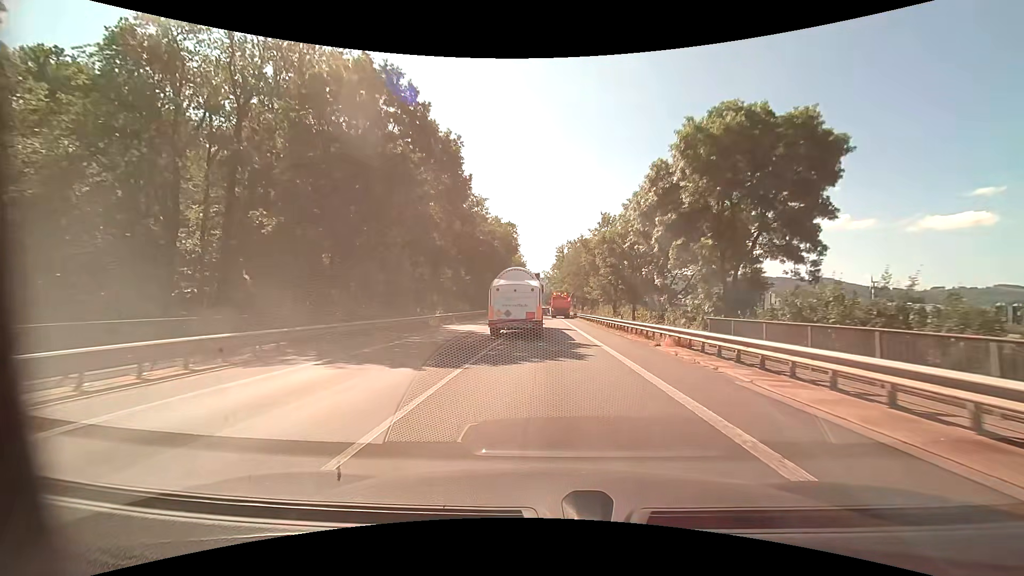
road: primary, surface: asphalt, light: Day
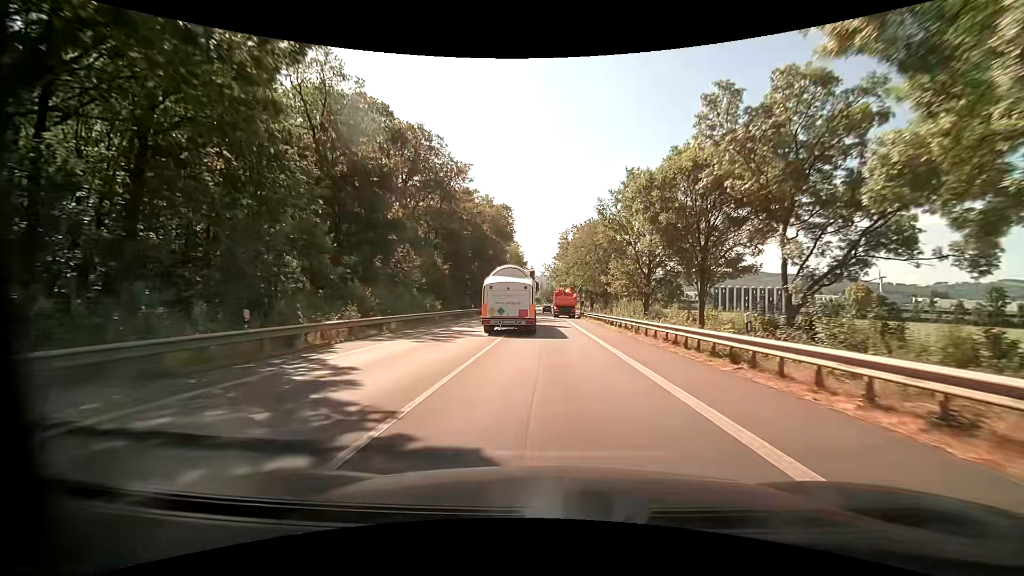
(0.0, +18.4) m; 0°
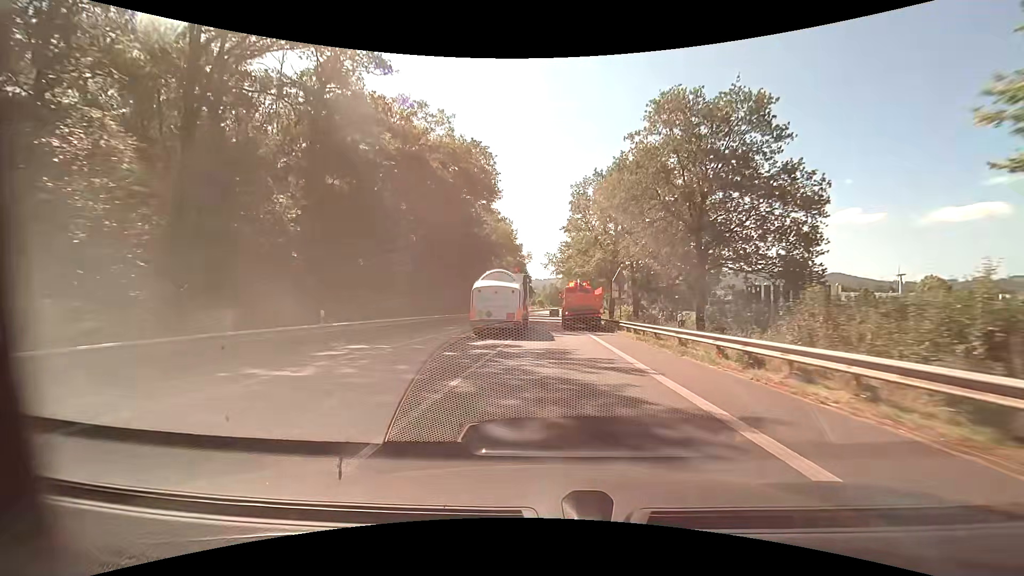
(+0.1, +38.2) m; 0°
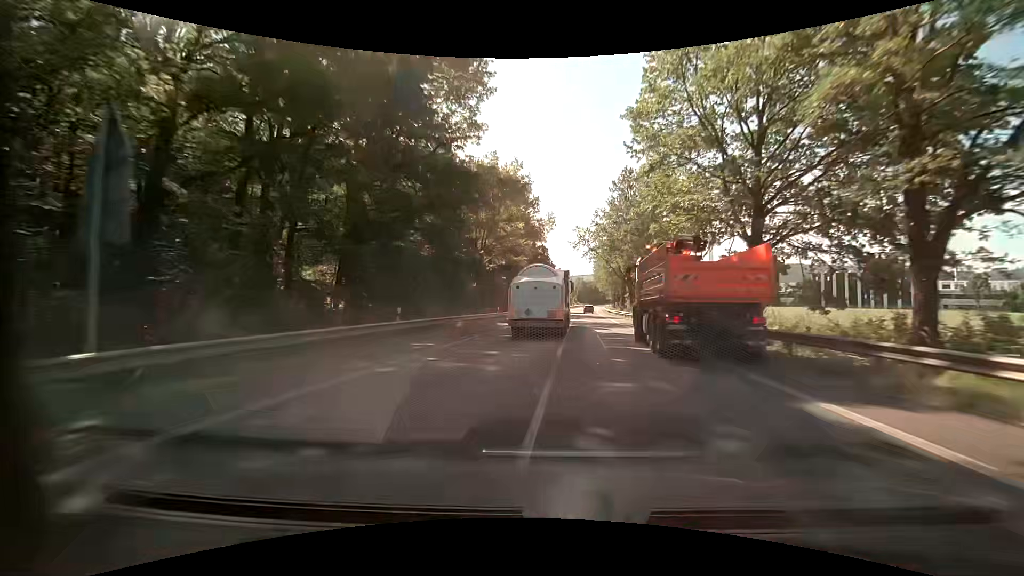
(-0.9, +31.9) m; -3°
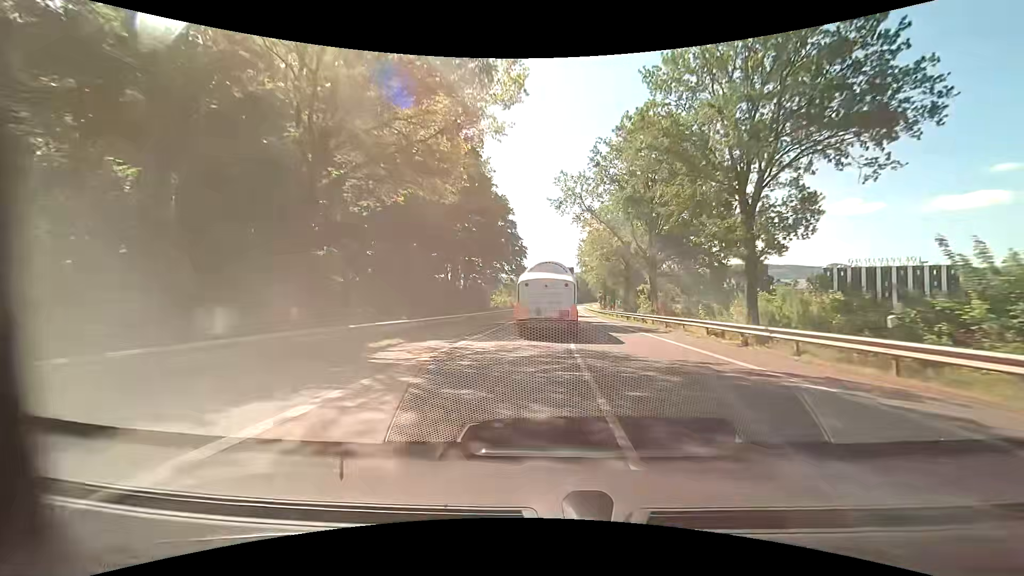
(+0.9, +31.8) m; +4°
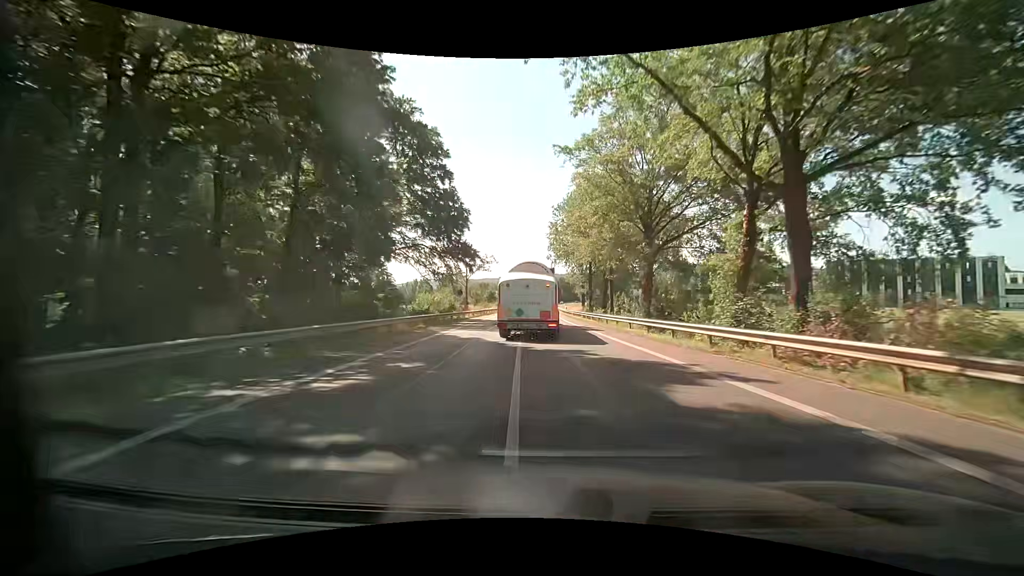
(+0.9, +30.7) m; +3°
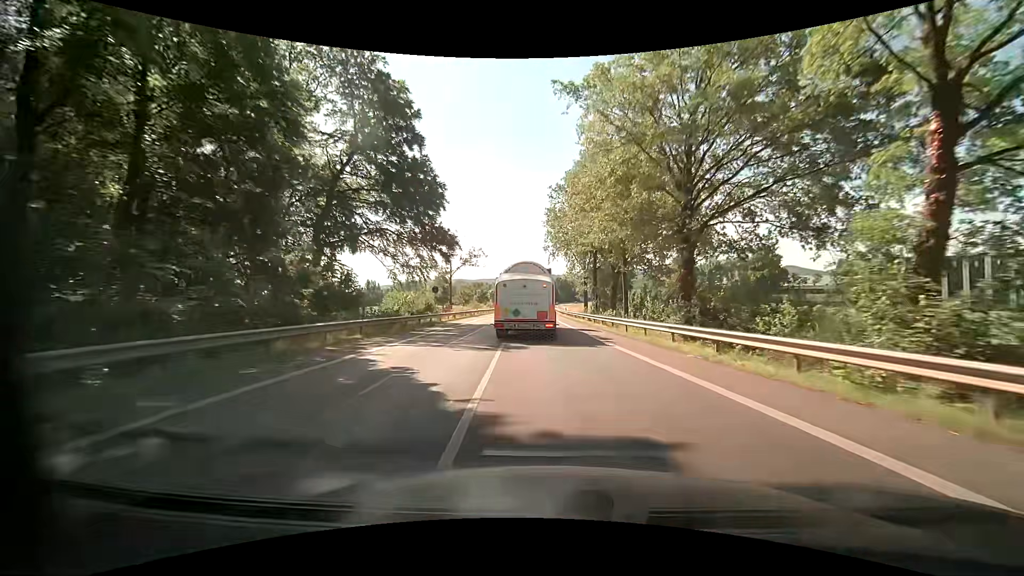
(+0.1, +10.2) m; 0°
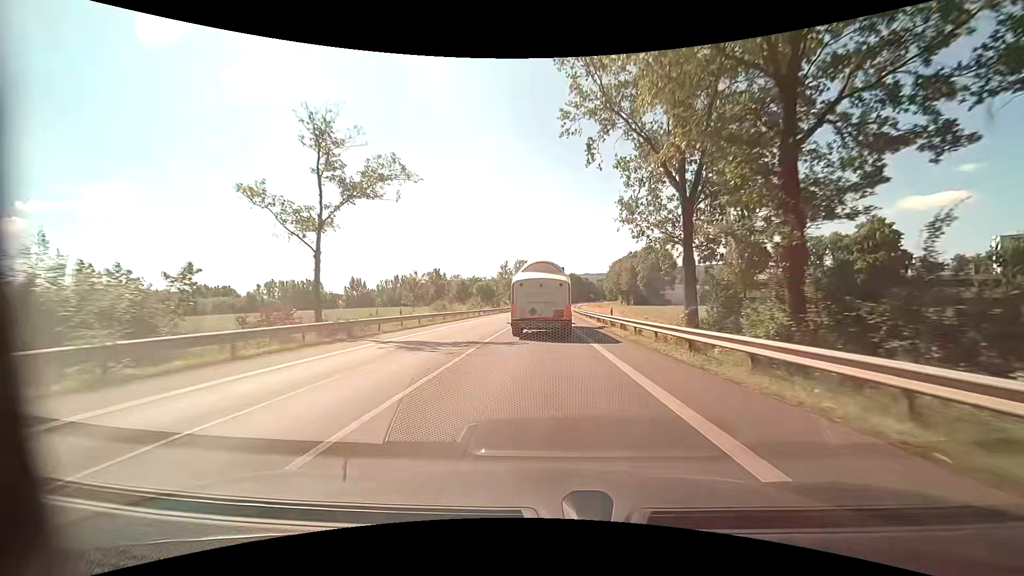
(-0.2, +40.5) m; 0°
(0, +10) (0, +20) (0, +30) (0, +40) (0, +50) (0, +60) (0, +70) (0, +80) (0, +90) (0, +100) m
